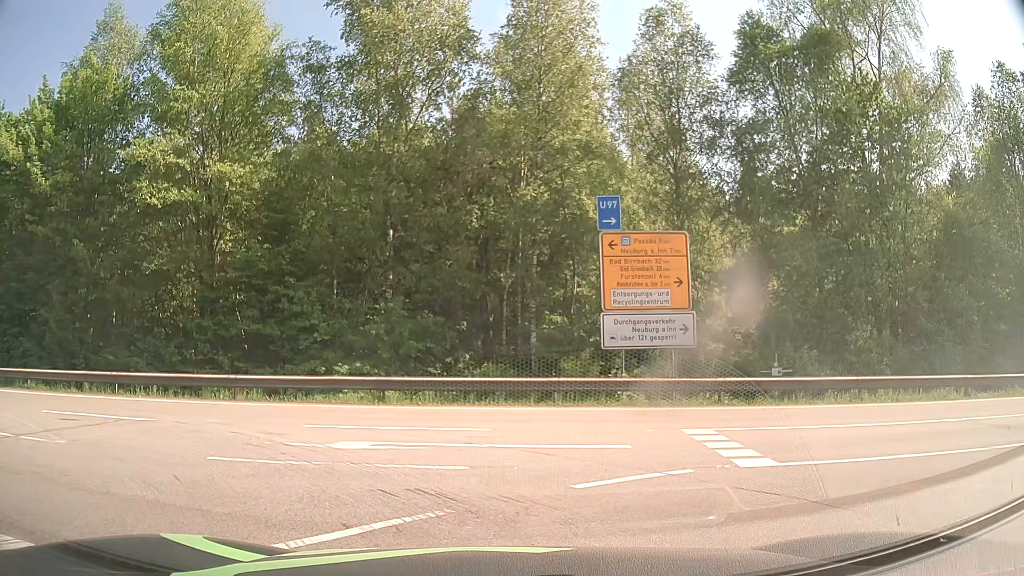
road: motorway_link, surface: asphalt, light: Day
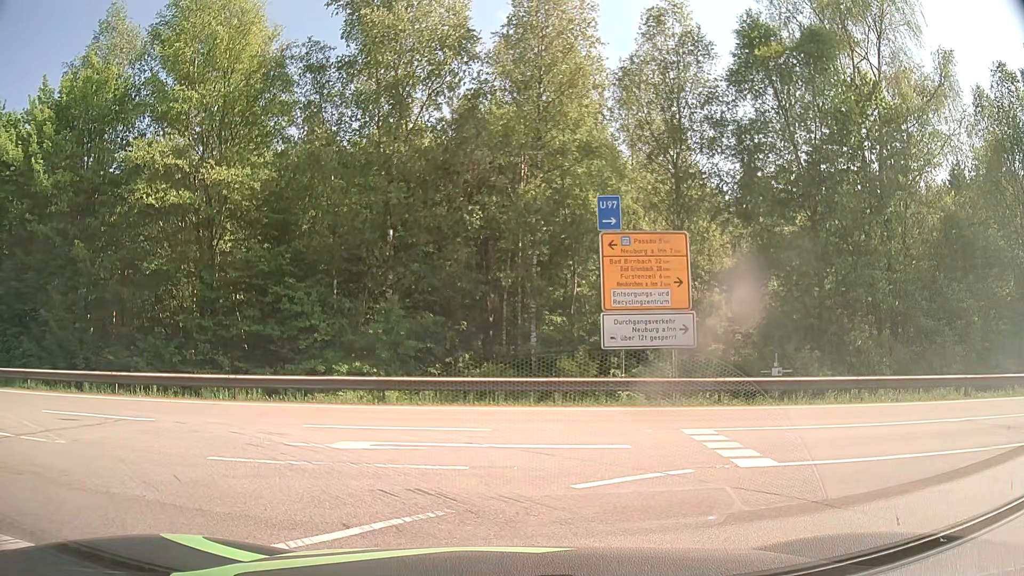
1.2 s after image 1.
(0.0, 0.0) m; 0°
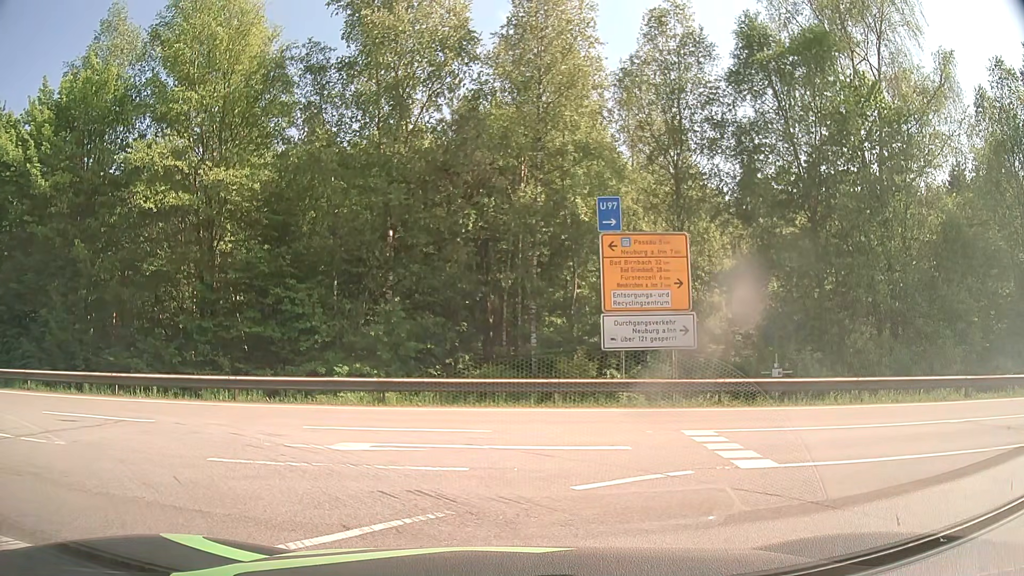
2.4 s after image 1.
(0.0, 0.0) m; 0°
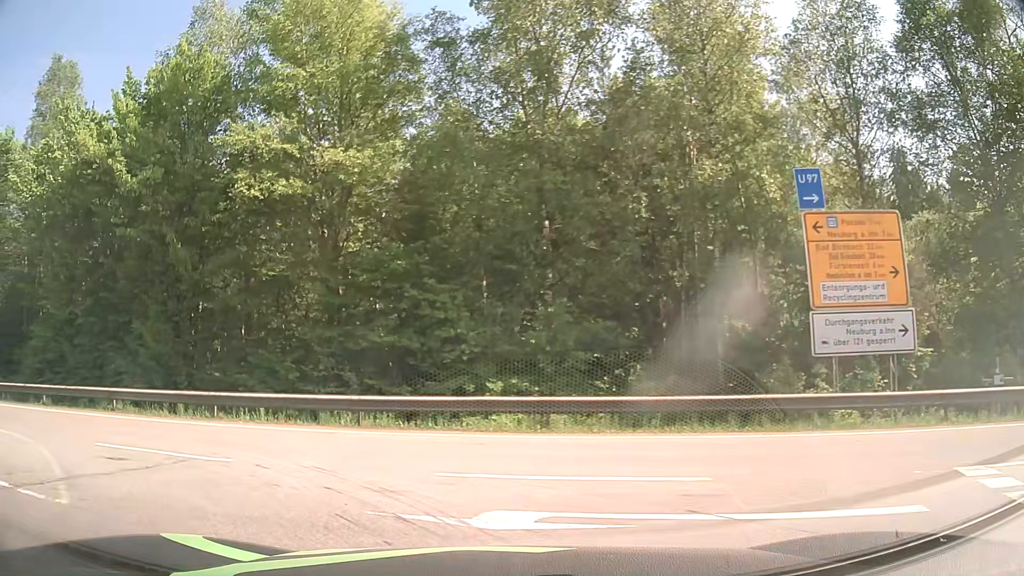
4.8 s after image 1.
(-0.5, +3.6) m; -15°
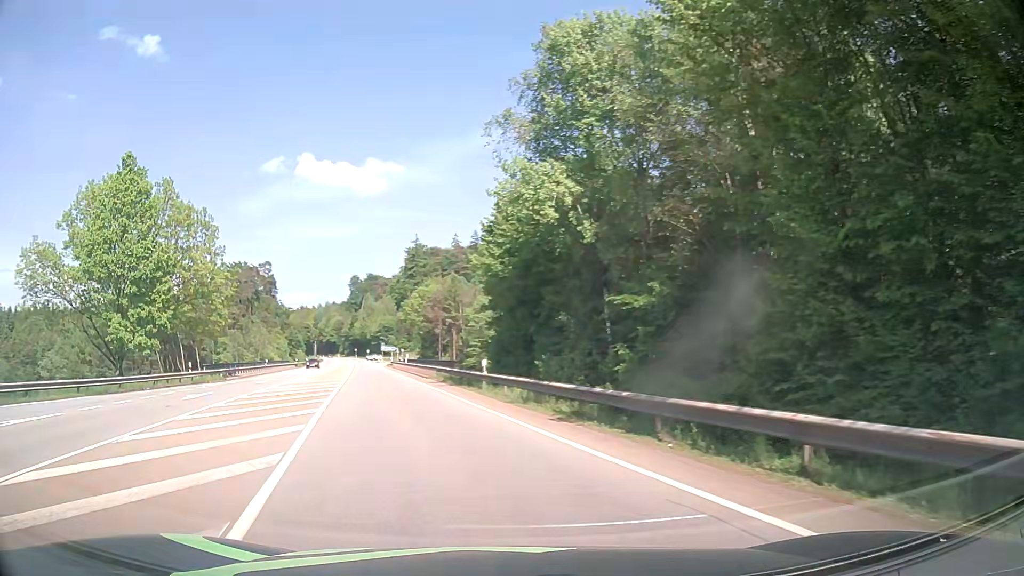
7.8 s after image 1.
(-8.9, +12.6) m; -63°
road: secondary
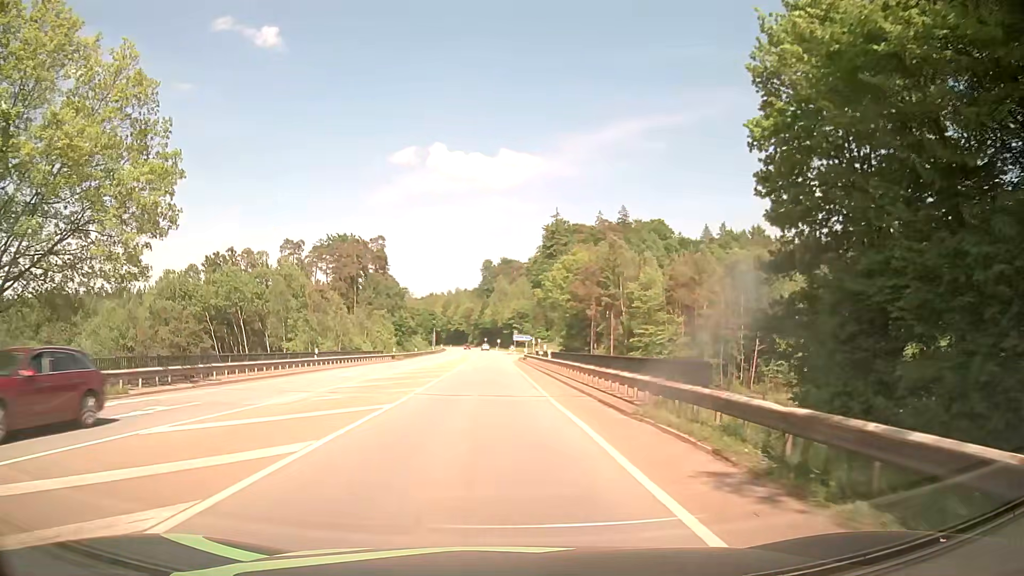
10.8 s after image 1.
(-4.7, +29.1) m; -12°
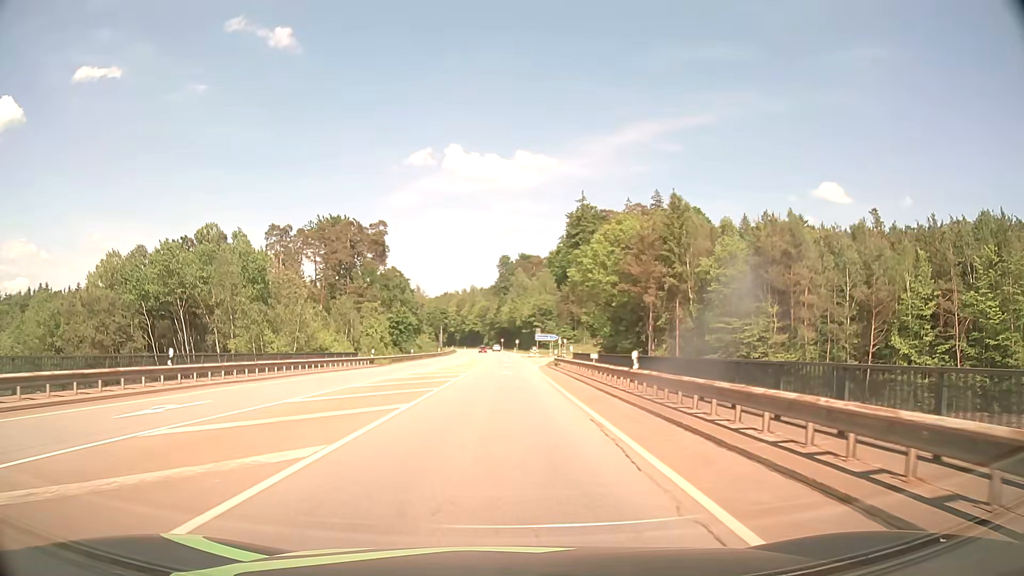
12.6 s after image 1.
(-0.6, +22.8) m; -2°
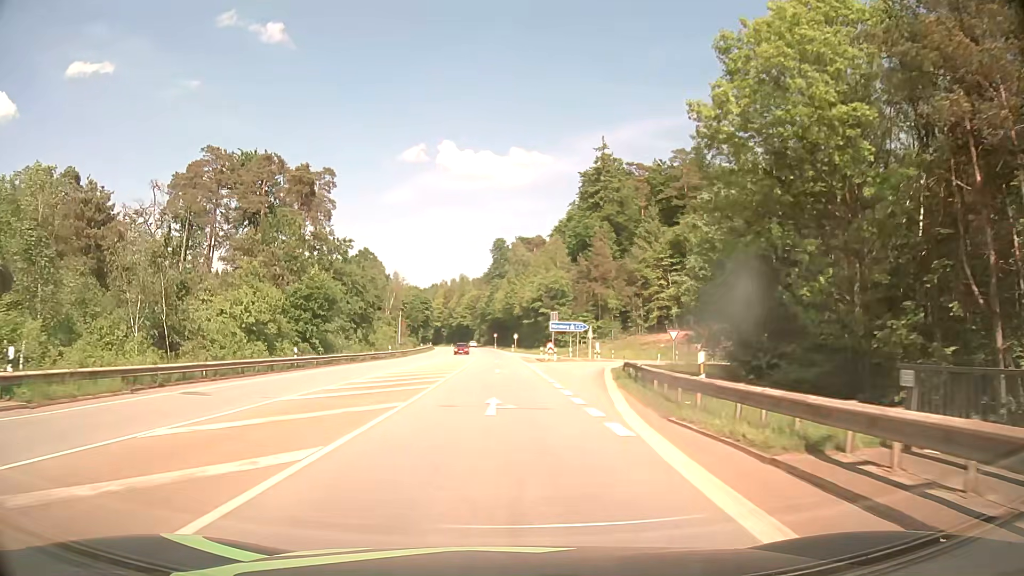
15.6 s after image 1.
(0.0, +44.0) m; 0°
(0, +10) (0, +20) (0, +30) (0, +40) (0, +50) (-1, +60) (-1, +70) (-1, +80) (-2, +90) (-2, +100) m
